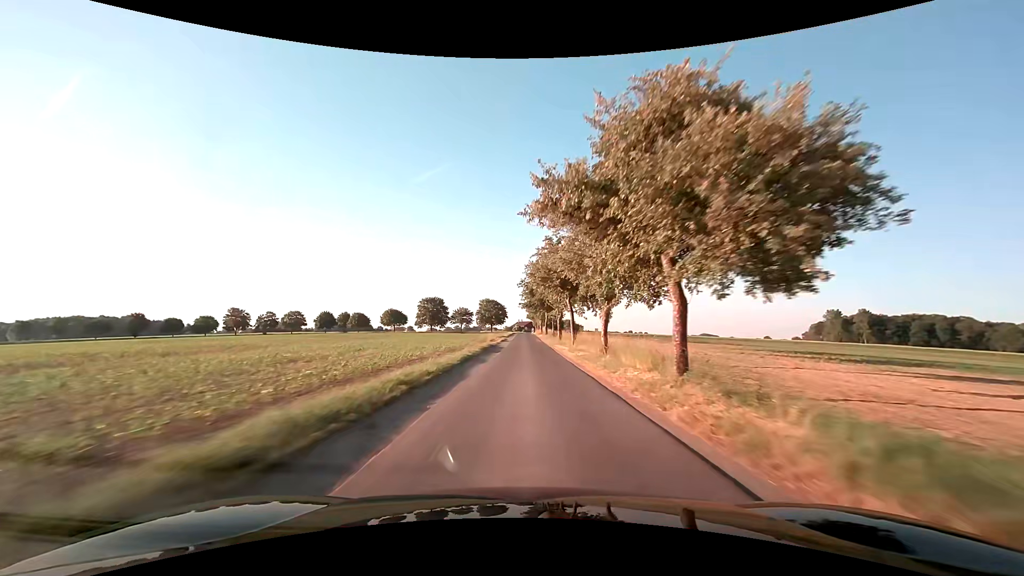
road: unclassified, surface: asphalt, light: Day
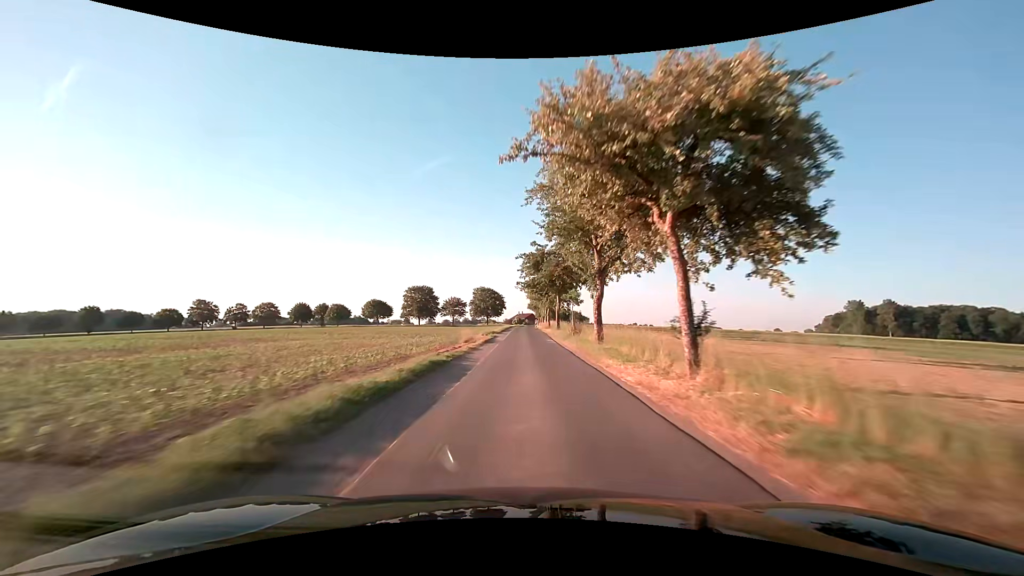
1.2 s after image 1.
(+0.1, +25.0) m; 0°
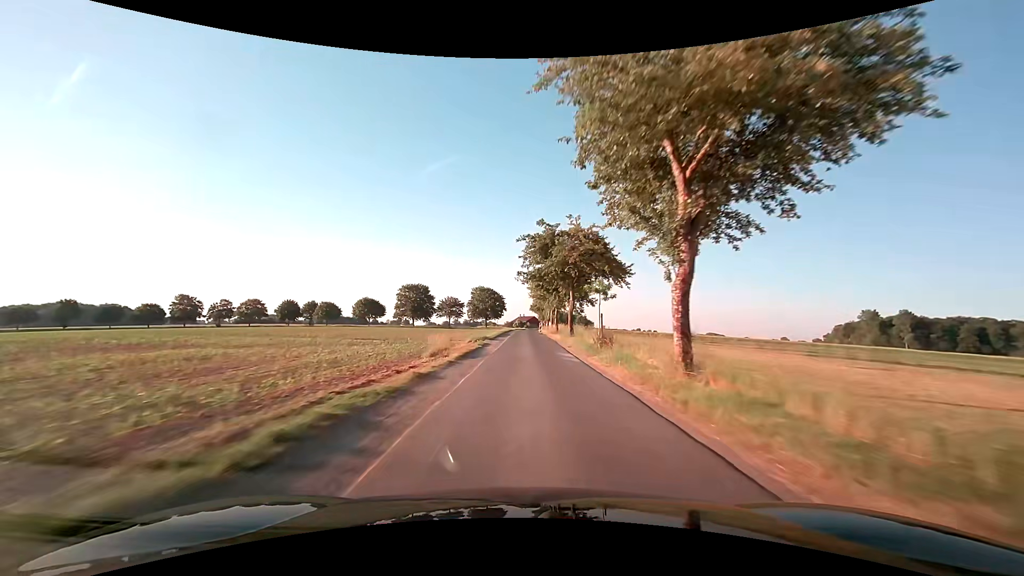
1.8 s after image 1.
(0.0, +12.2) m; 0°
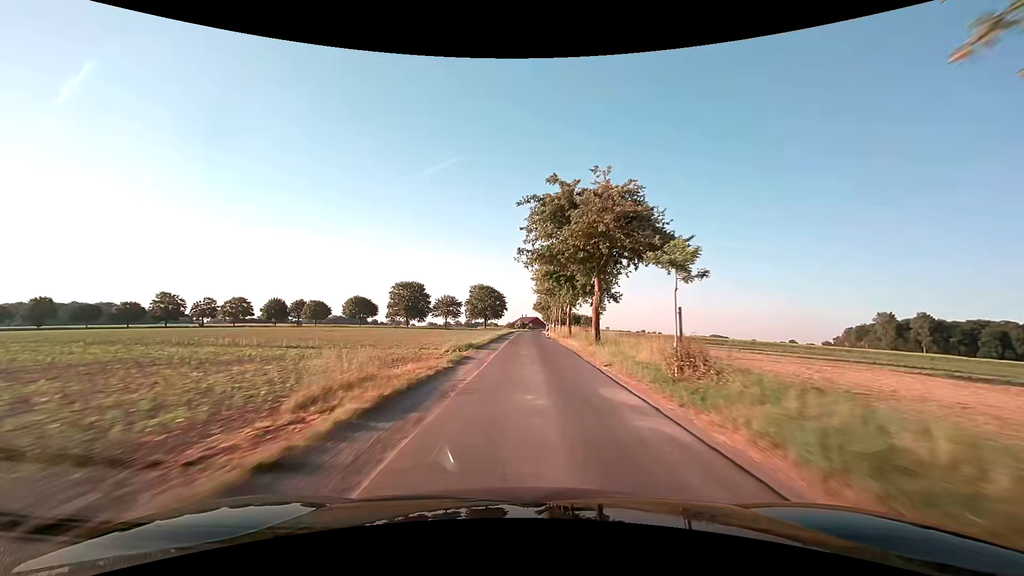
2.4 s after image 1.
(0.0, +12.0) m; 0°
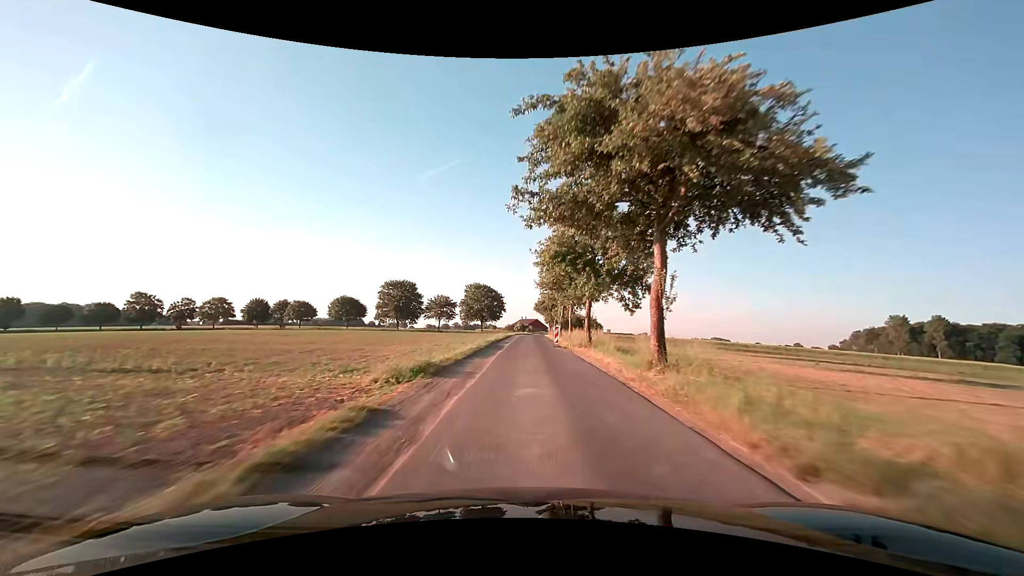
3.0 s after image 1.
(0.0, +11.7) m; 0°
